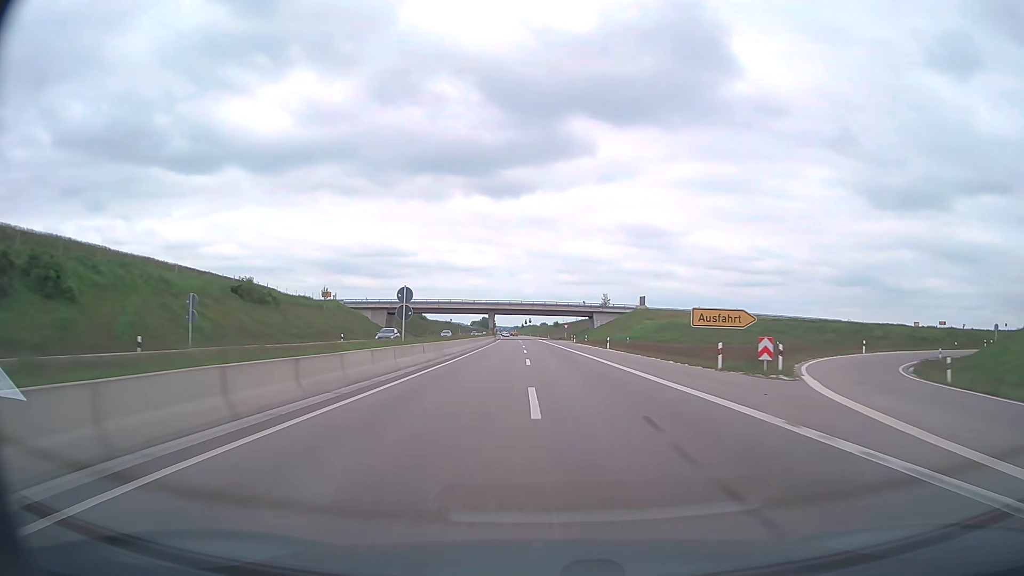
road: trunk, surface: asphalt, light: Day
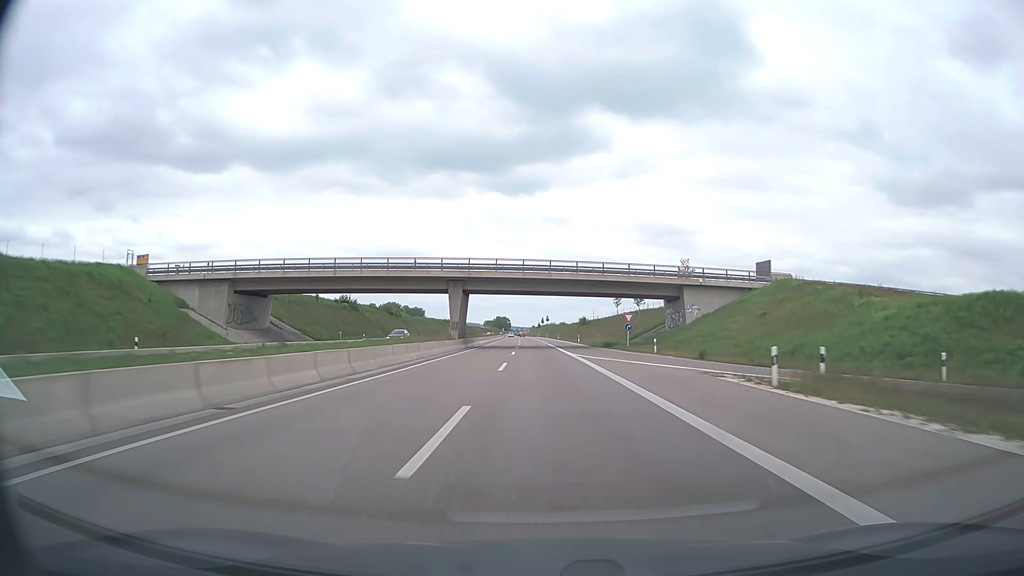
(-1.0, +76.2) m; -1°
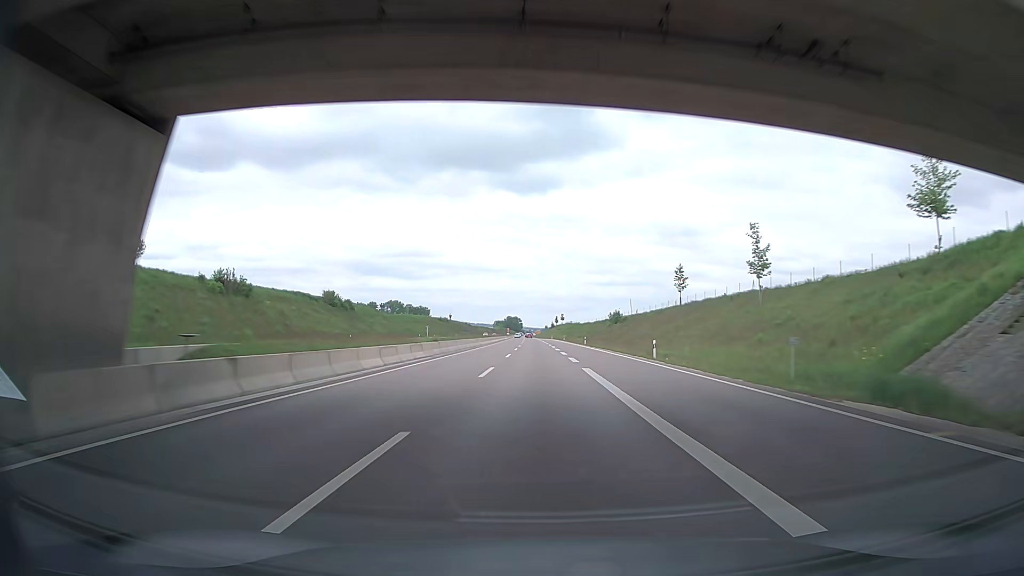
(-0.5, +57.2) m; -1°
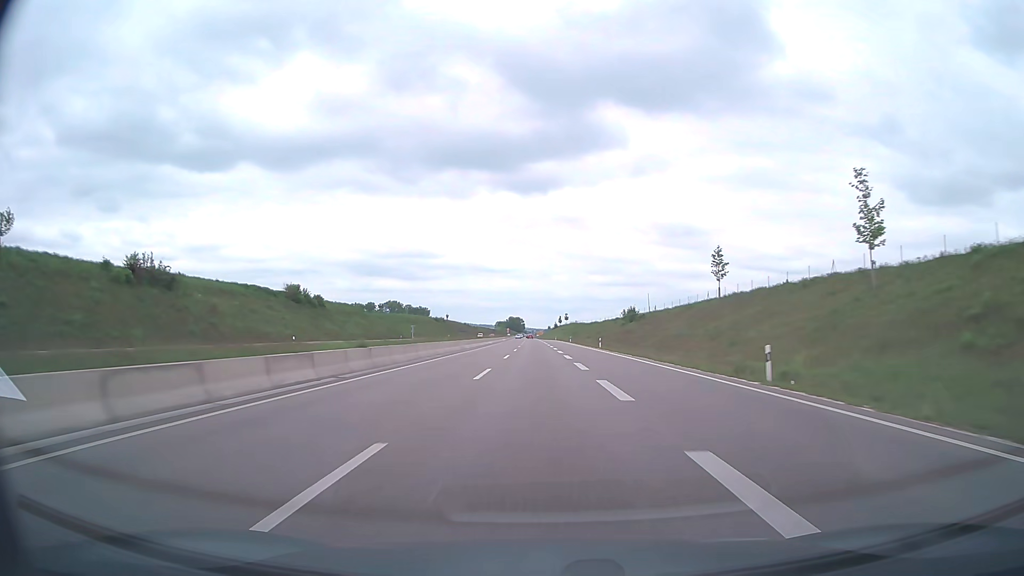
(-0.1, +19.1) m; -1°
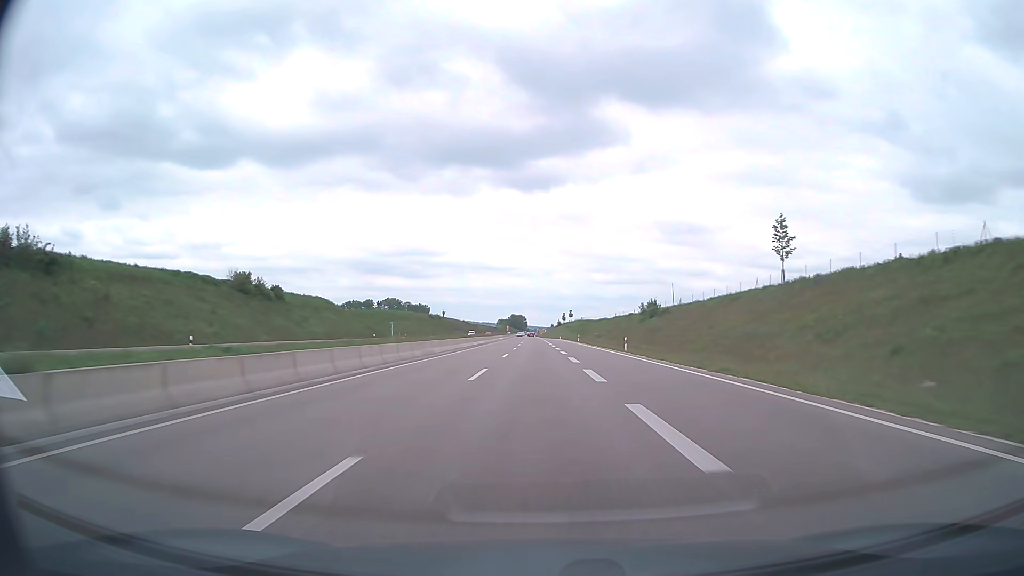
(0.0, +19.1) m; 0°
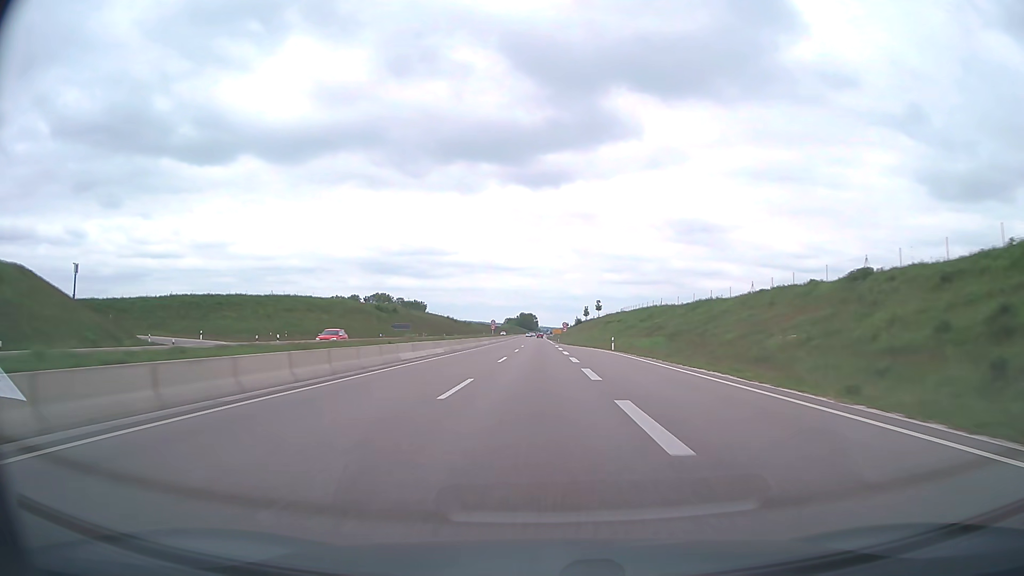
(-0.8, +95.3) m; -1°
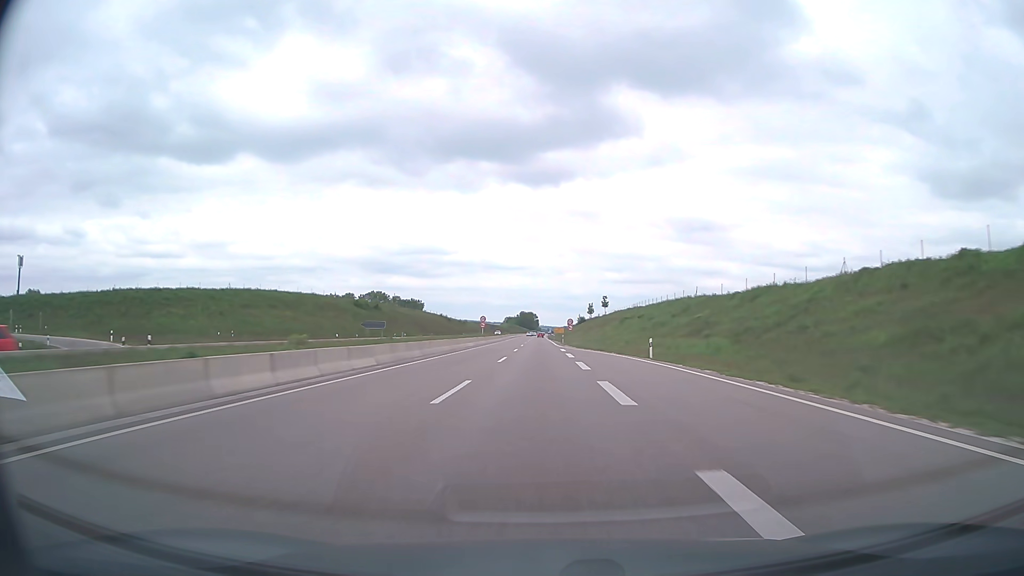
(0.0, +19.1) m; 0°
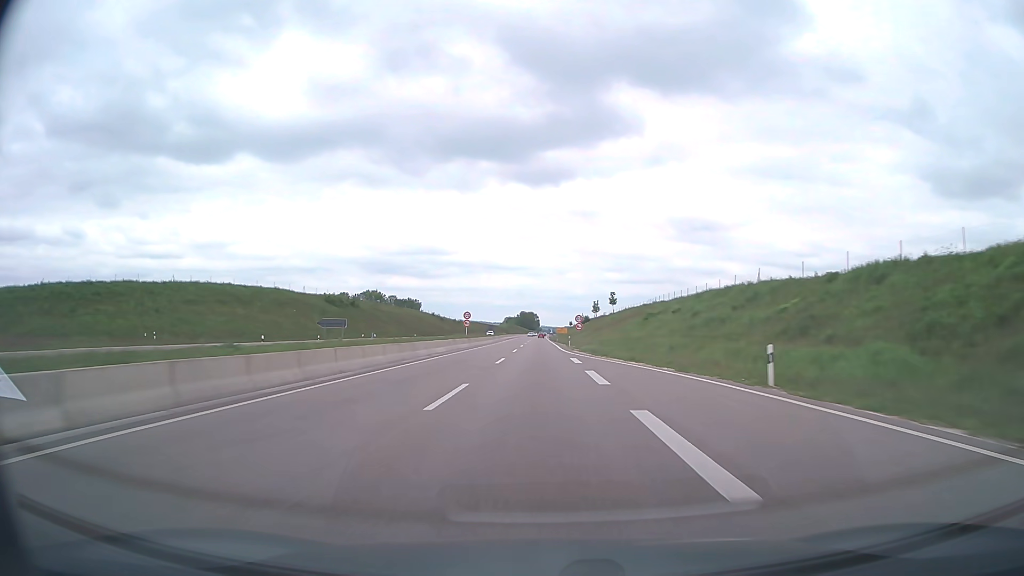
(0.0, +19.1) m; 0°
(0, +10) (0, +20) (0, +30) (0, +40) (0, +50) (0, +60) (0, +70) (0, +80) (0, +90) (0, +100) m
